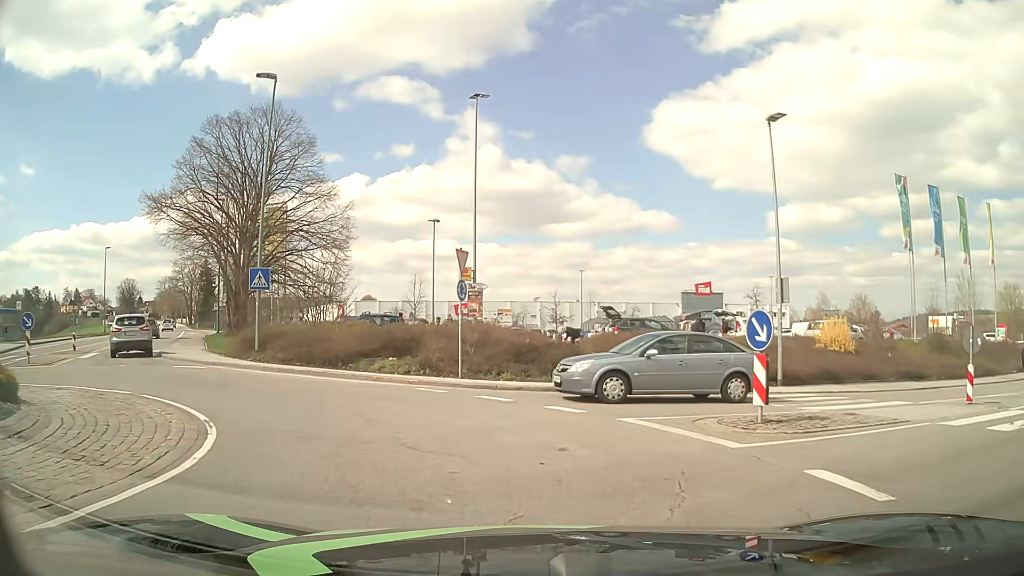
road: tertiary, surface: asphalt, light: Day
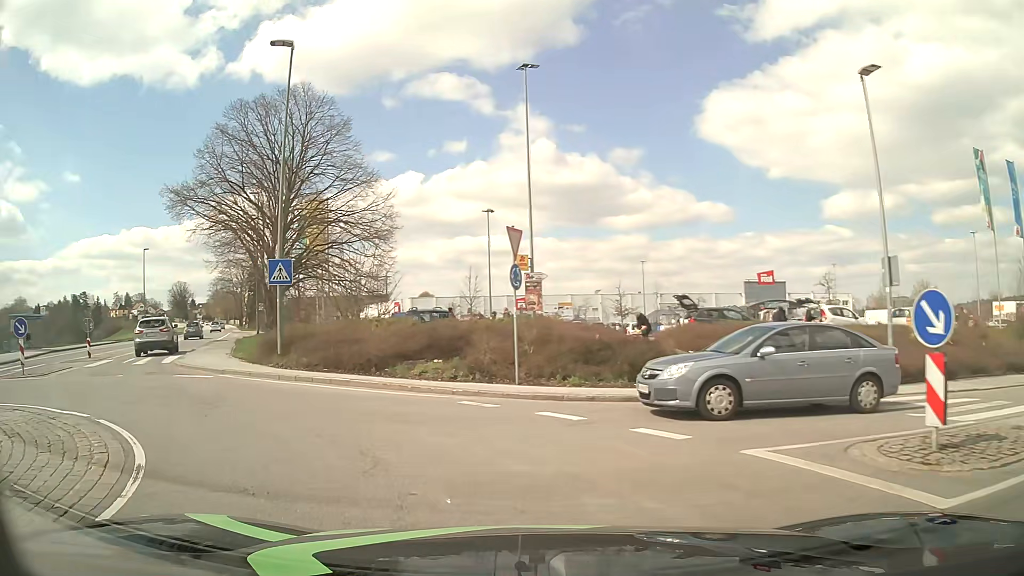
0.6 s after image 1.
(-0.1, +3.3) m; -5°
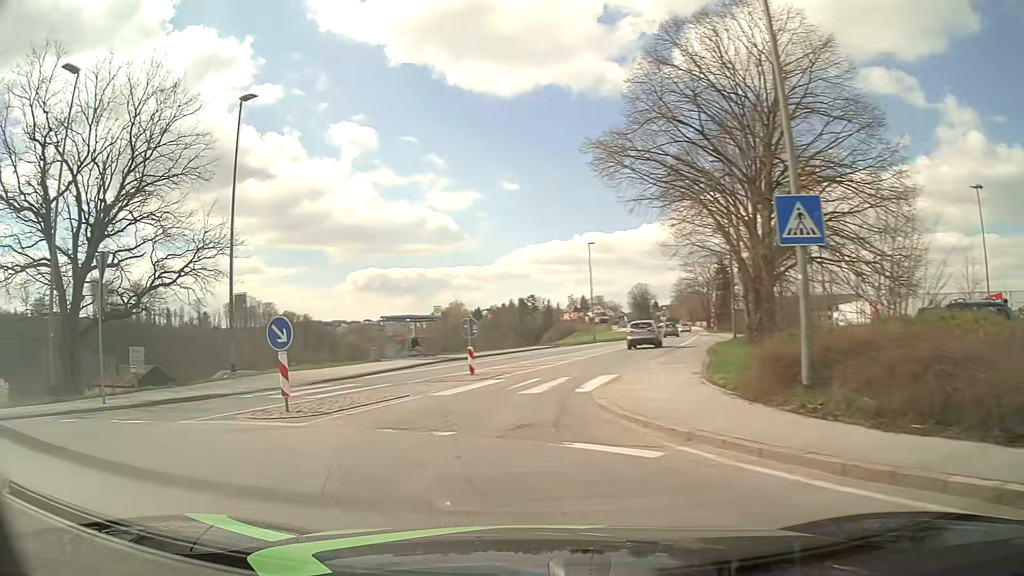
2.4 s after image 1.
(-3.5, +9.4) m; -40°
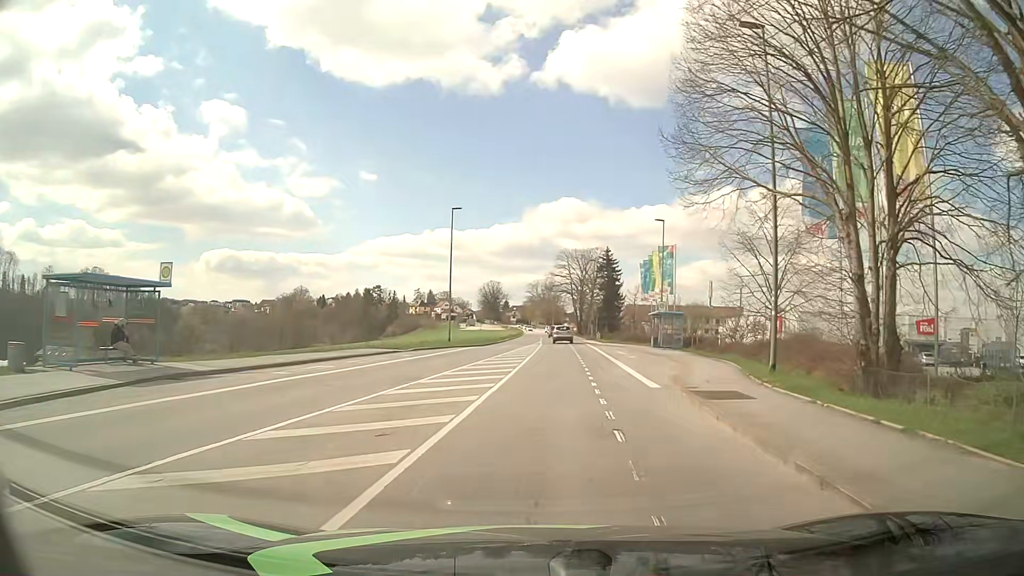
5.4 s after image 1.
(+0.6, +20.7) m; +13°
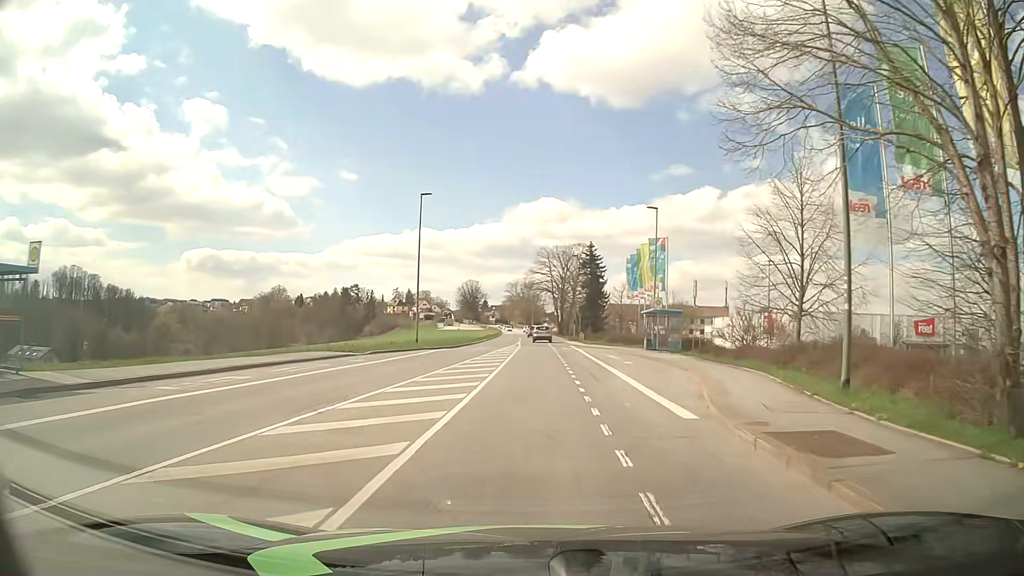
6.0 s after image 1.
(+0.1, +5.6) m; +2°
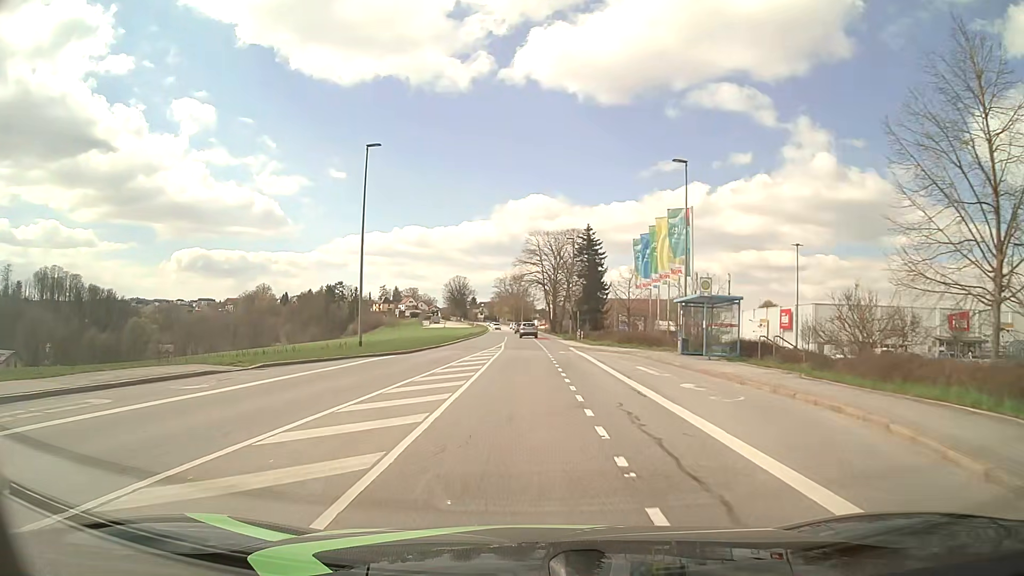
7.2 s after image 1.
(+0.1, +12.8) m; 0°
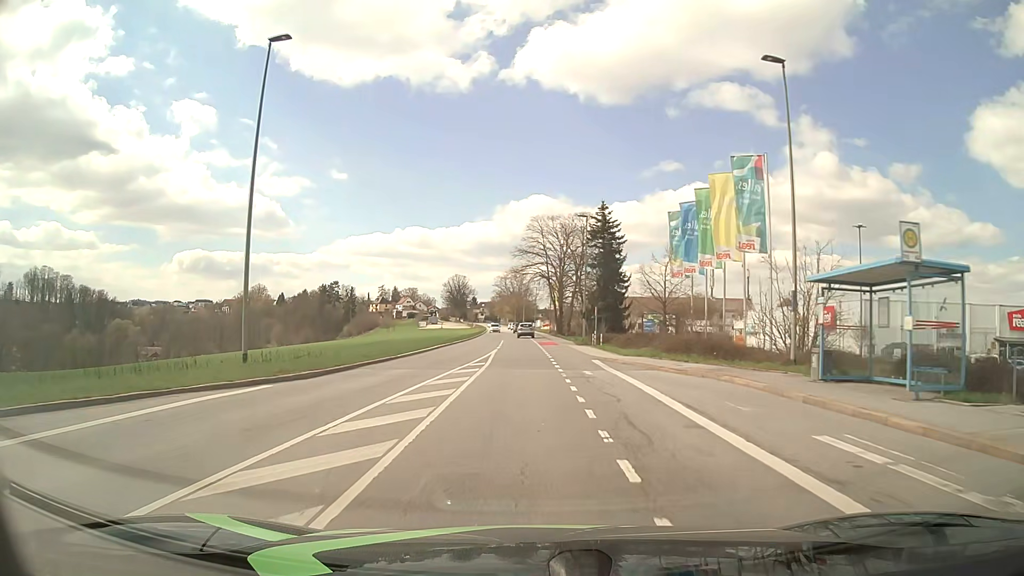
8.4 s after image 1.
(-0.1, +14.3) m; 0°
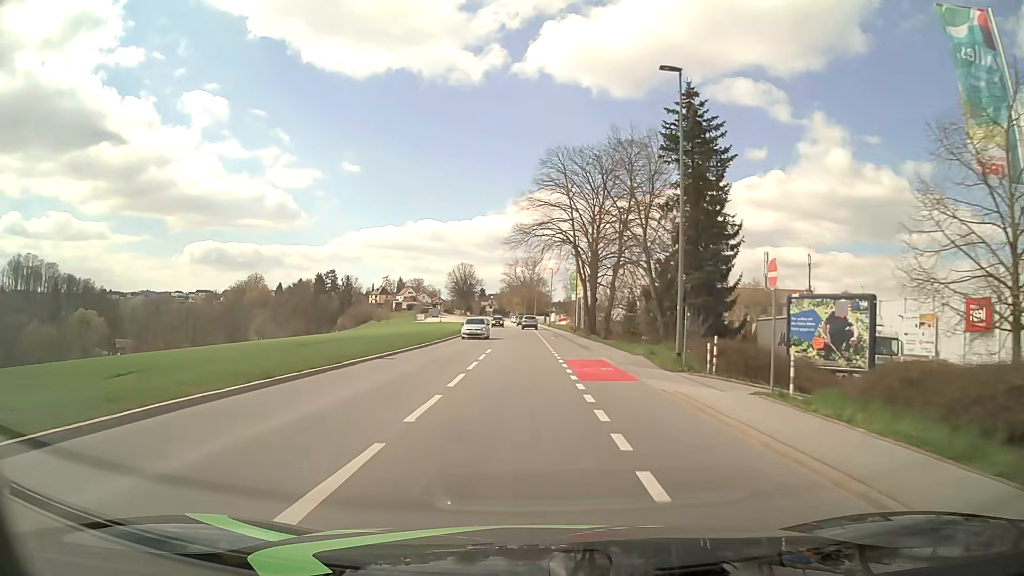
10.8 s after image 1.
(-0.2, +31.1) m; -1°
(0, +10) (0, +20) (0, +30) (0, +40) (0, +50) (-1, +60) (-1, +70) (-1, +80) (-1, +90) (-2, +100) m
